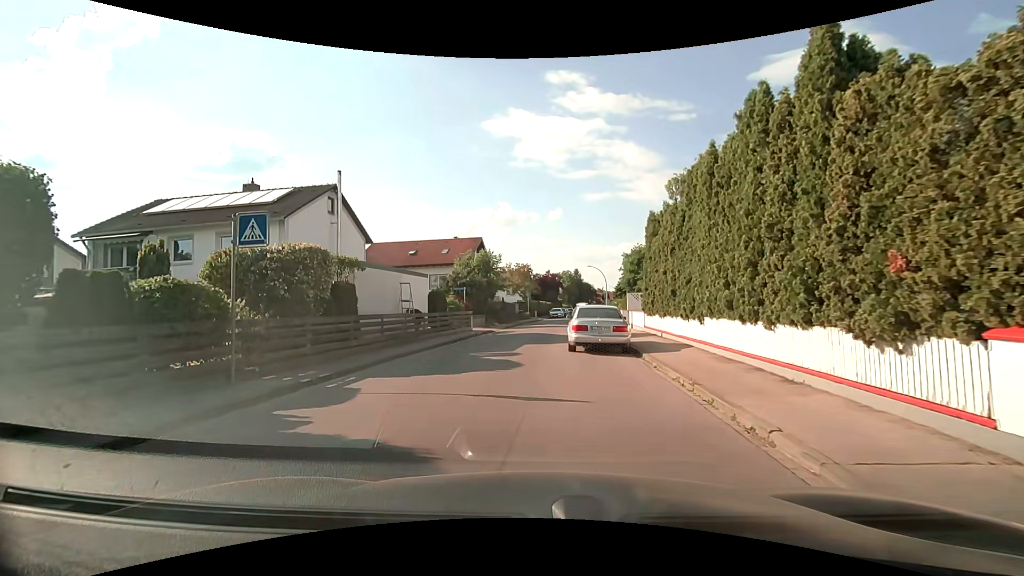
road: residential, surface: asphalt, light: Day
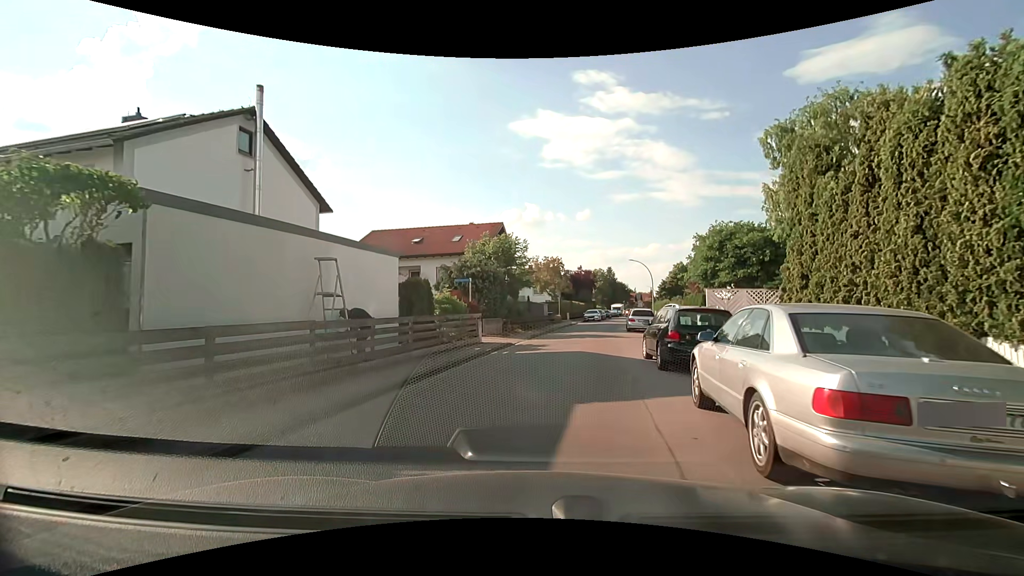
(-0.6, +11.1) m; -3°
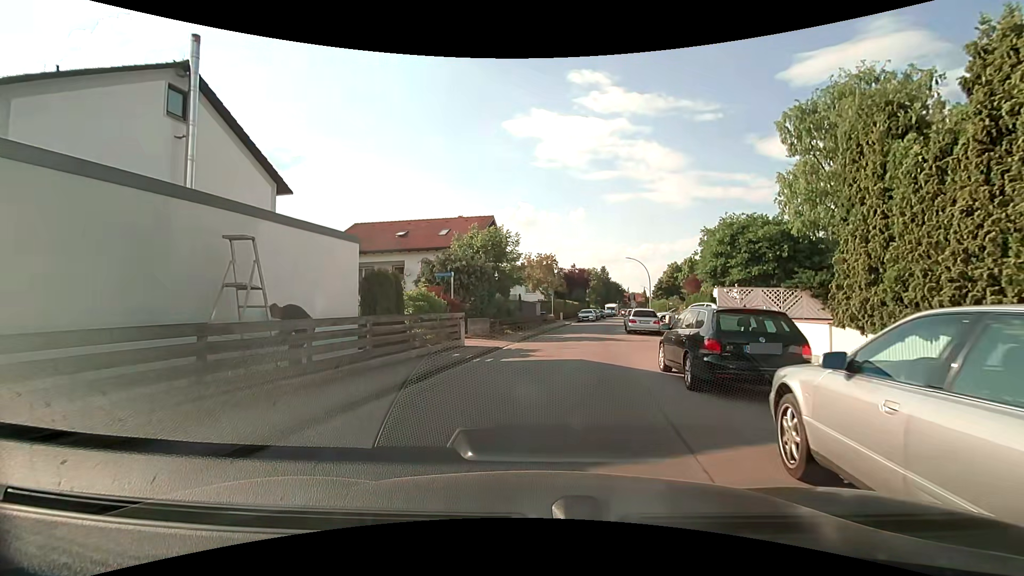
(0.0, +2.9) m; +1°
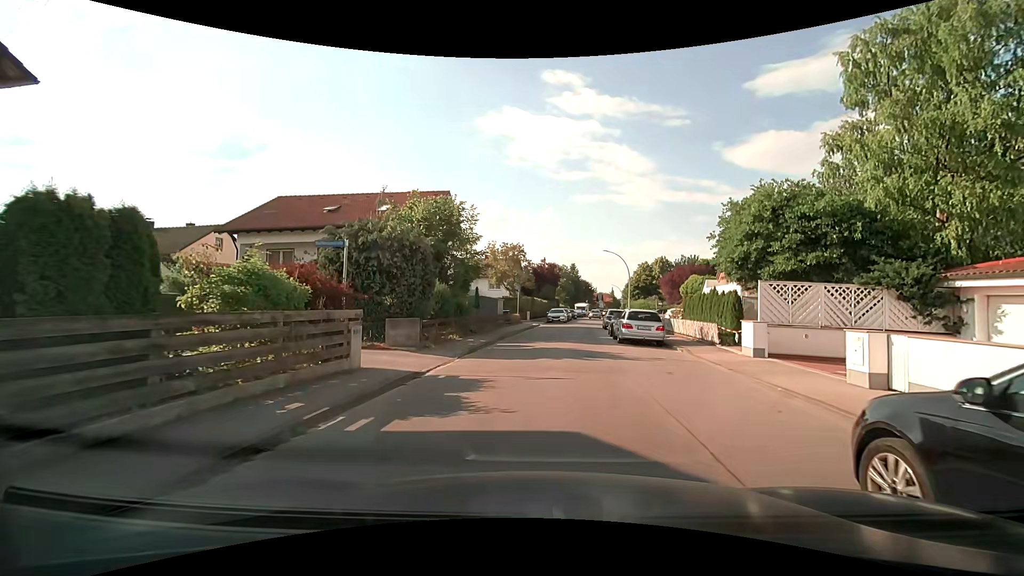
(+0.1, +8.2) m; +3°
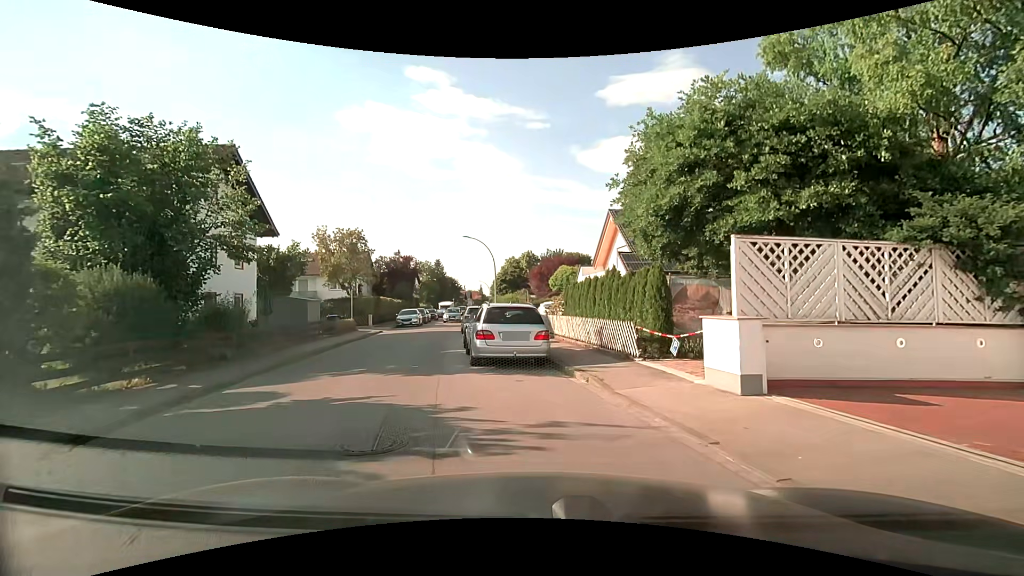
(+1.3, +9.3) m; +15°
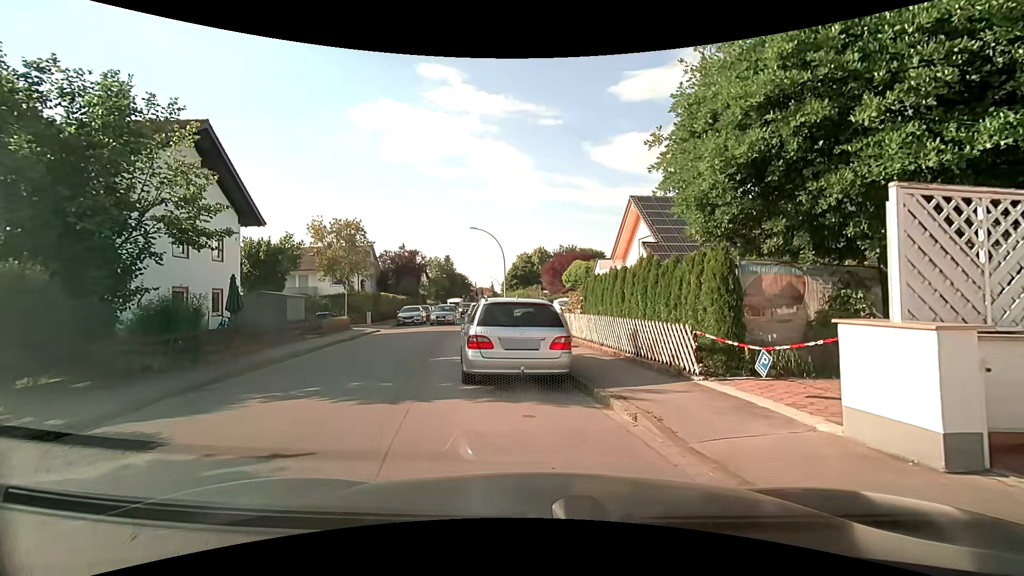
(0.0, +3.1) m; -2°
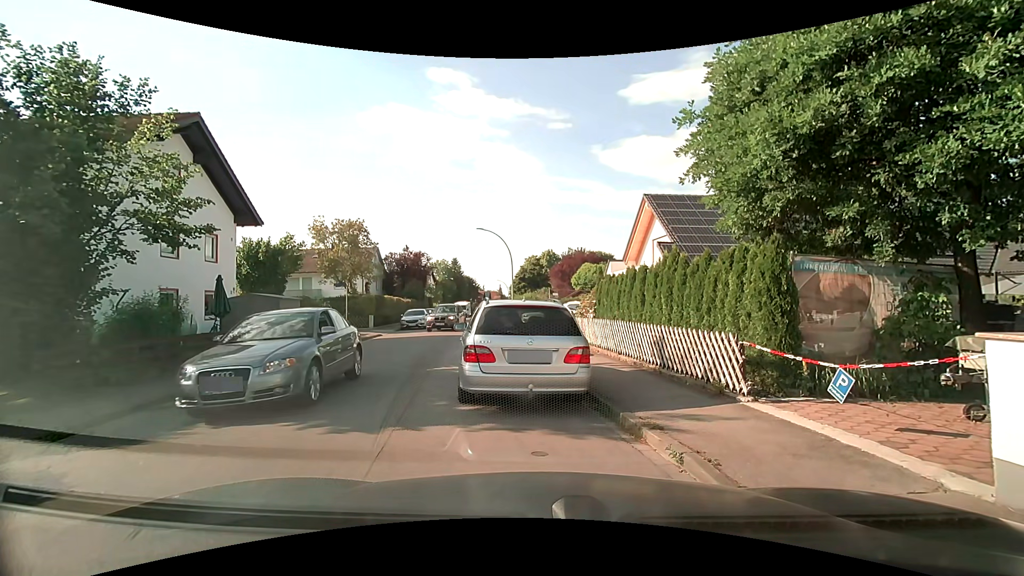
(0.0, +1.4) m; +1°
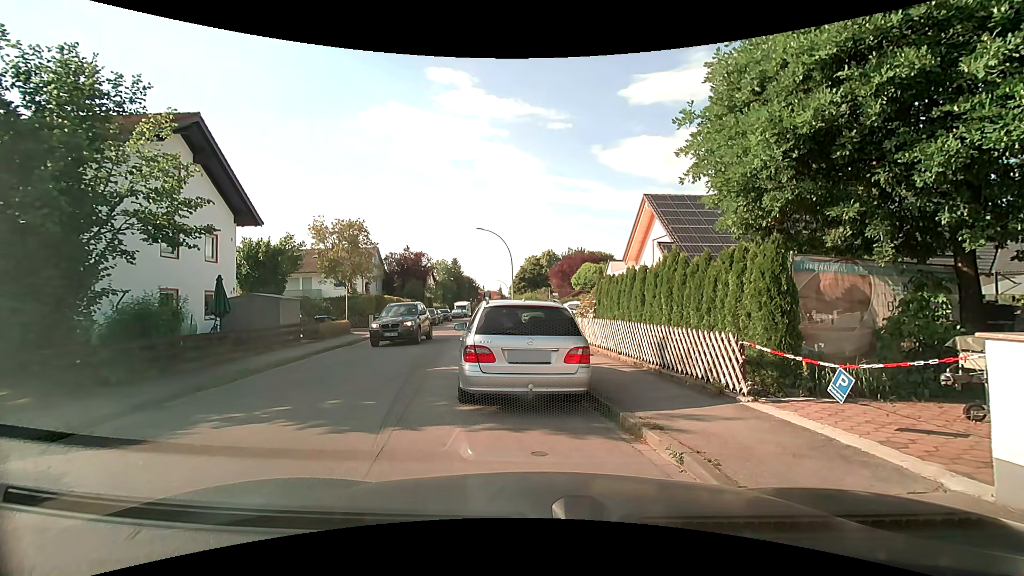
(0.0, 0.0) m; 0°
(-3, +9) (-6, +19) (-6, +29) (-6, +39) (-7, +49) (-8, +59) (-9, +69) (-10, +79) (-10, +89) (-11, +99) m
